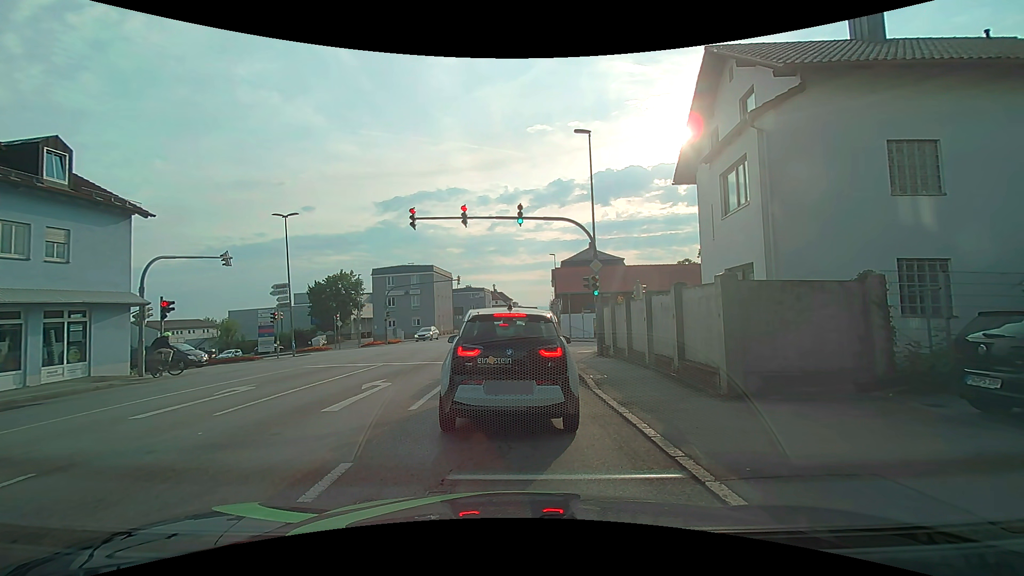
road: tertiary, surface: asphalt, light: Day
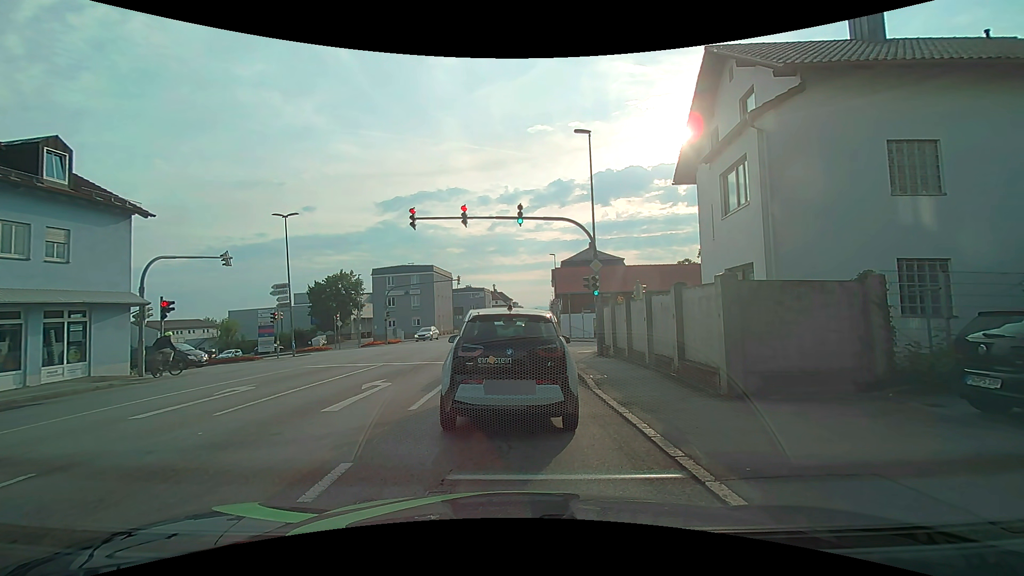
(0.0, 0.0) m; 0°
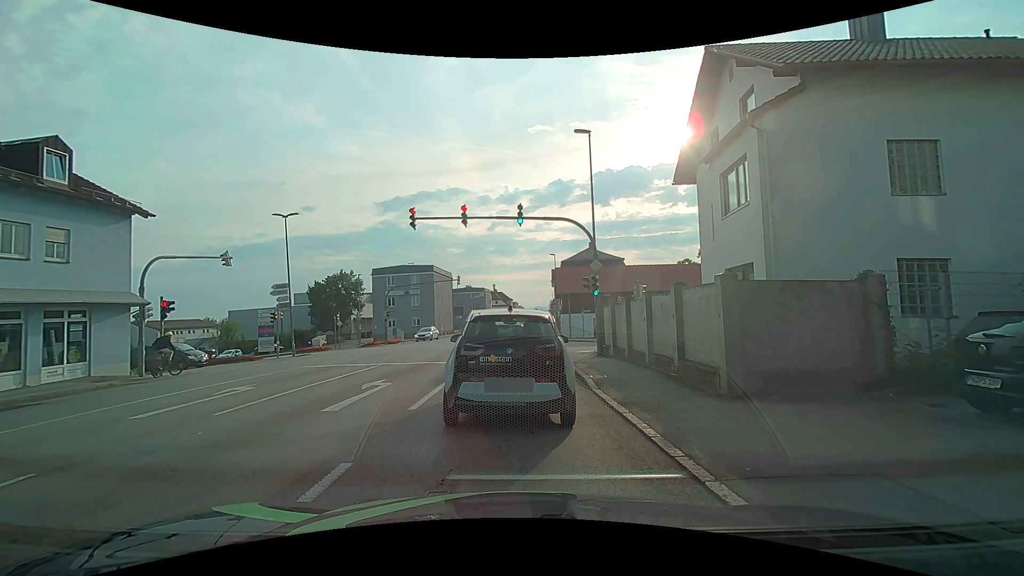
(0.0, 0.0) m; 0°
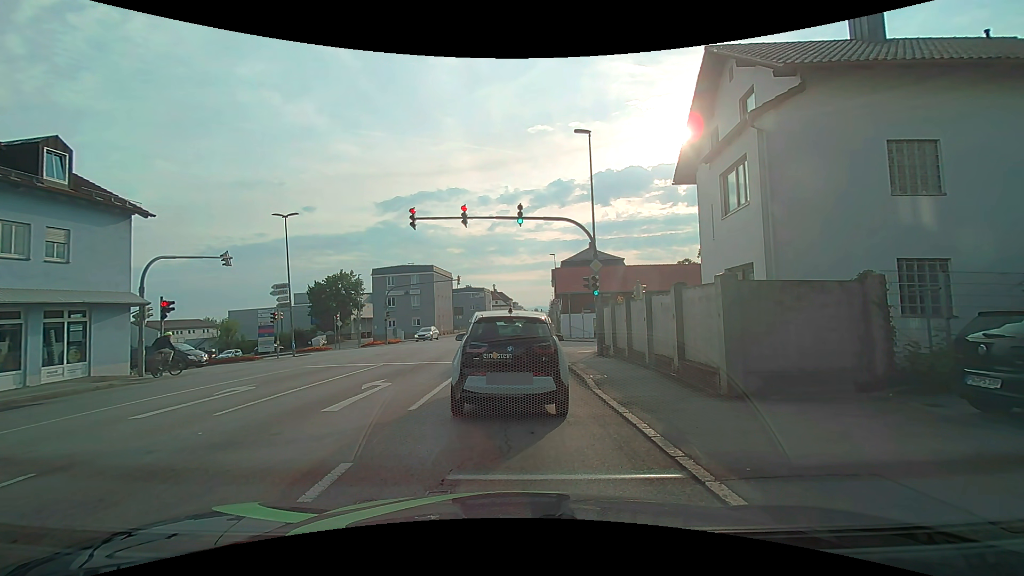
(0.0, 0.0) m; 0°
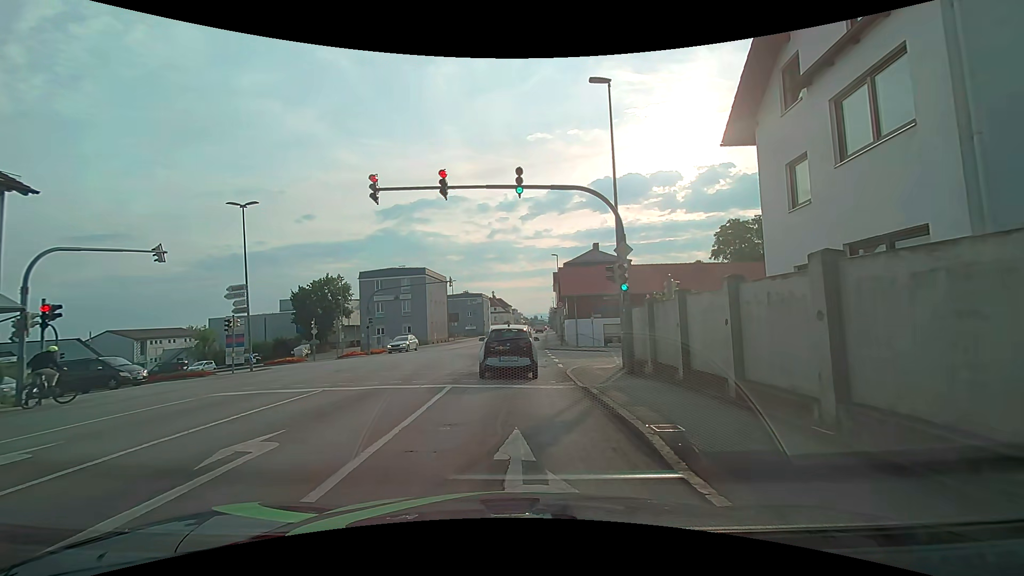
(-0.2, +5.8) m; -2°
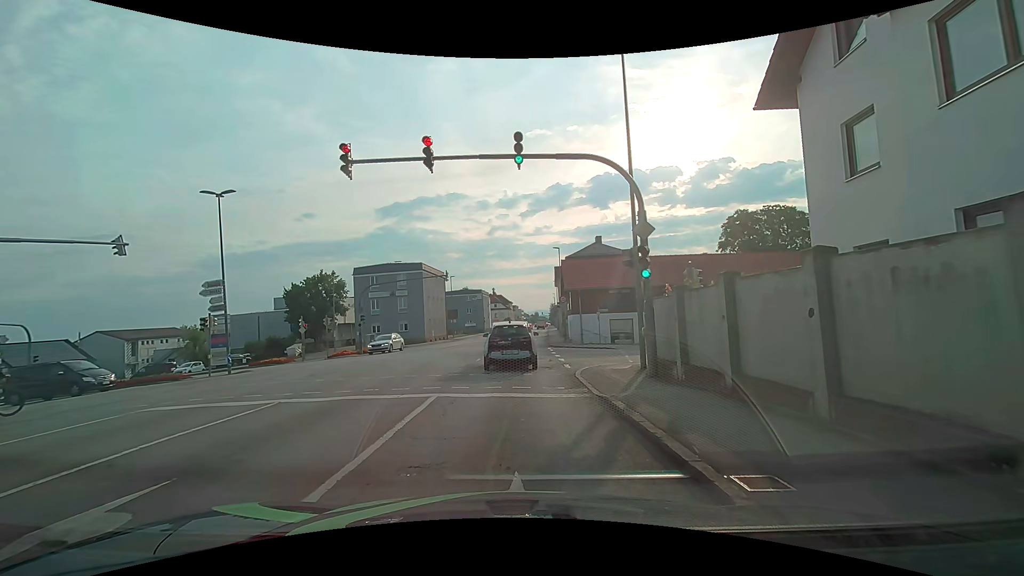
(0.0, +2.5) m; +1°
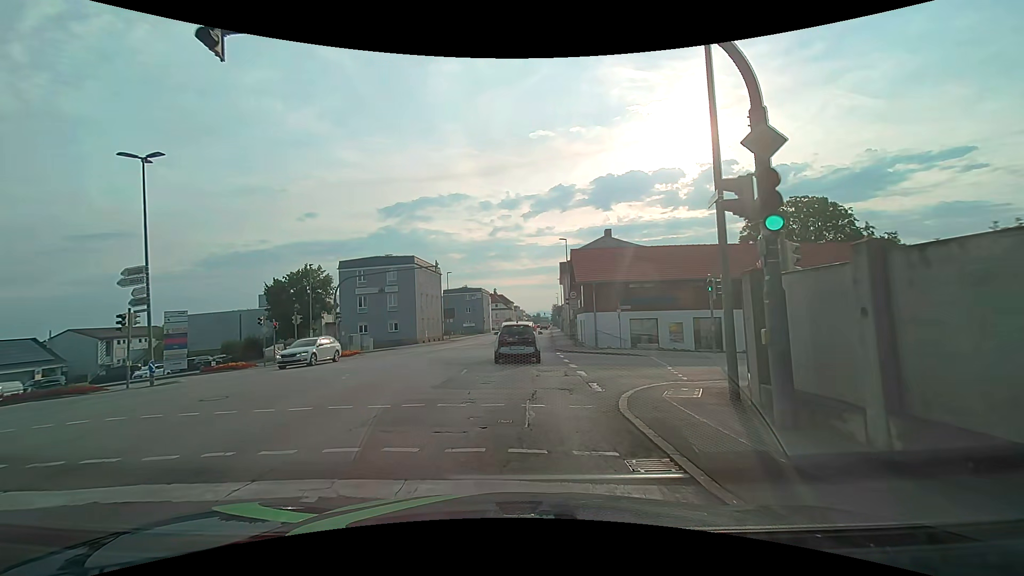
(-0.2, +6.2) m; -1°
